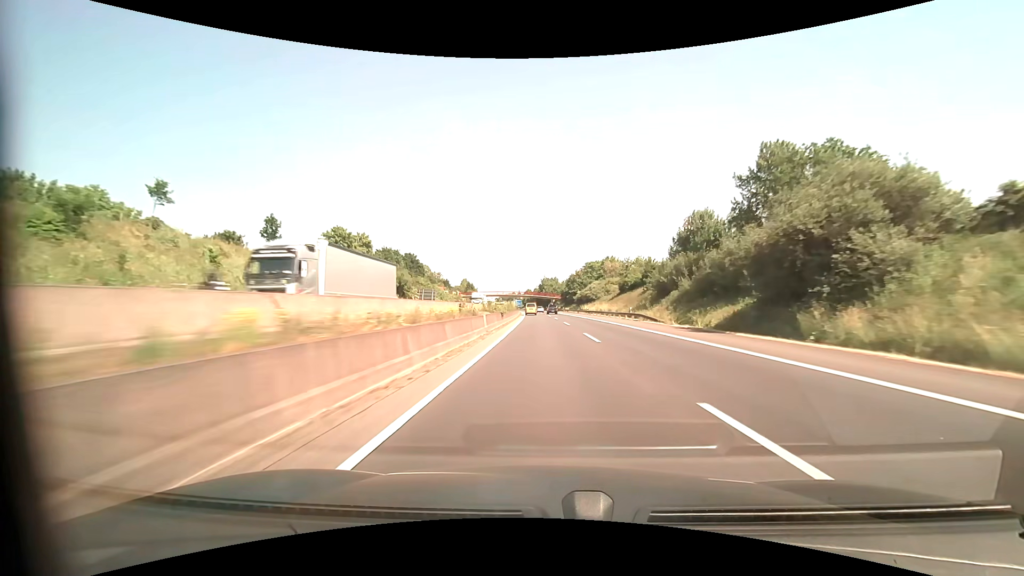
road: motorway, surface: asphalt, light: Day
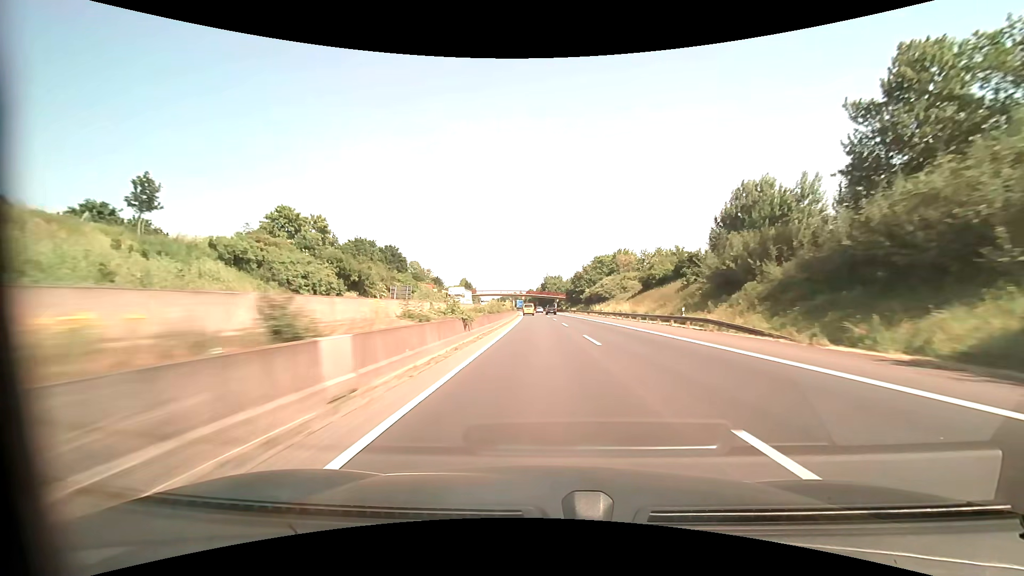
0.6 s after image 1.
(0.0, +19.5) m; 0°
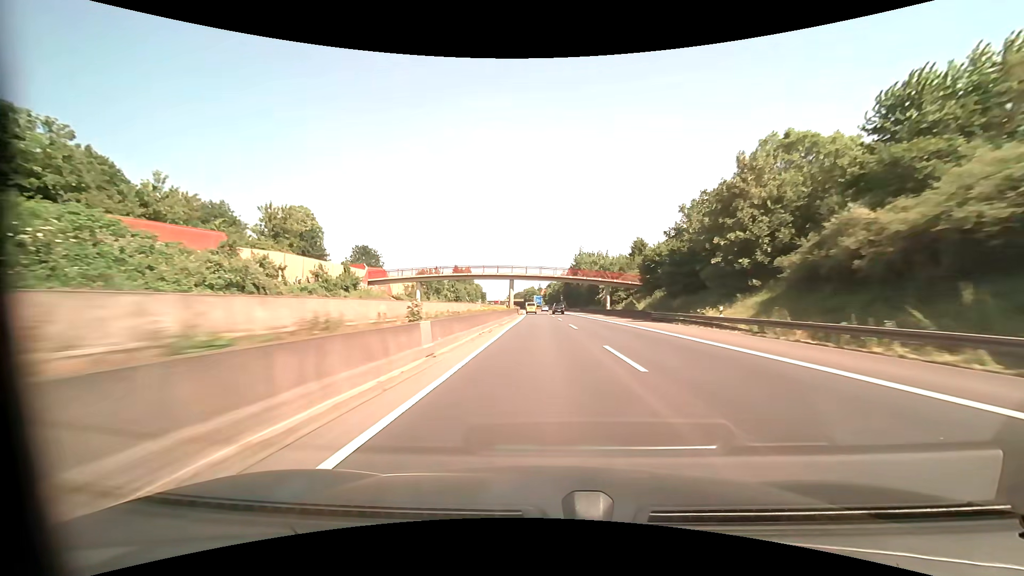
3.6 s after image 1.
(-2.6, +97.1) m; -3°
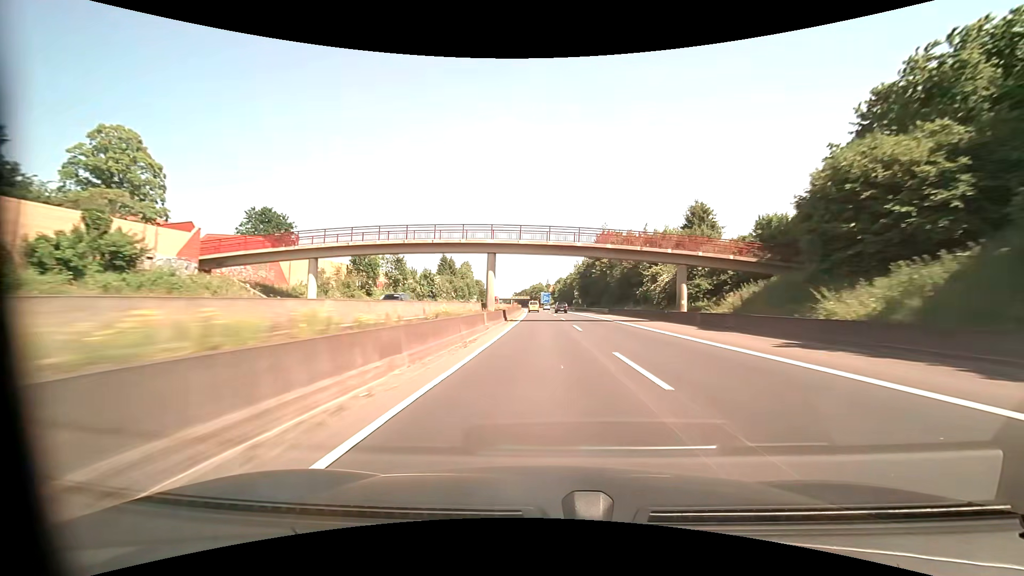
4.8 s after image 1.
(-0.3, +37.9) m; -1°
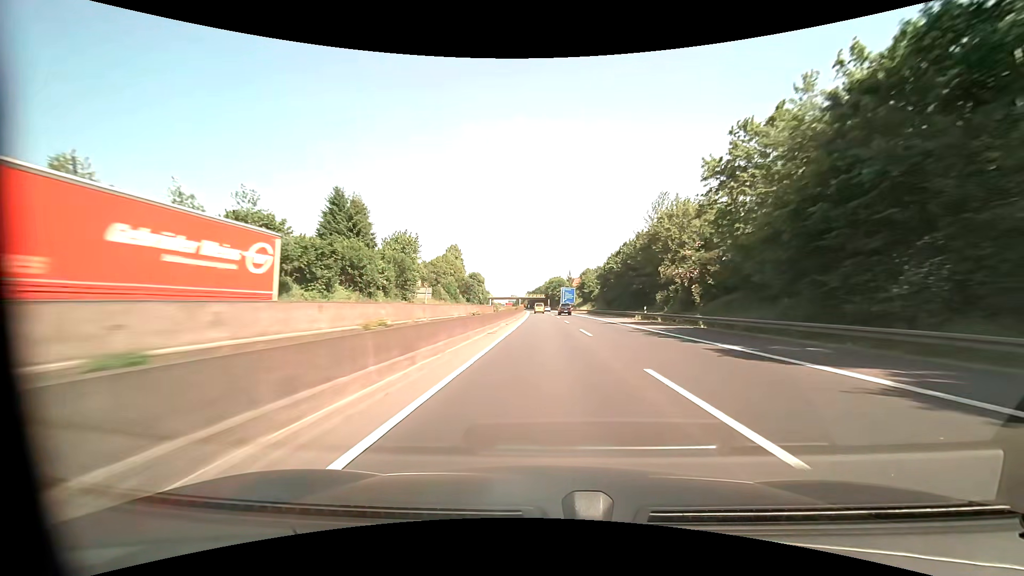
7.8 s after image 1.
(-1.5, +93.3) m; -2°
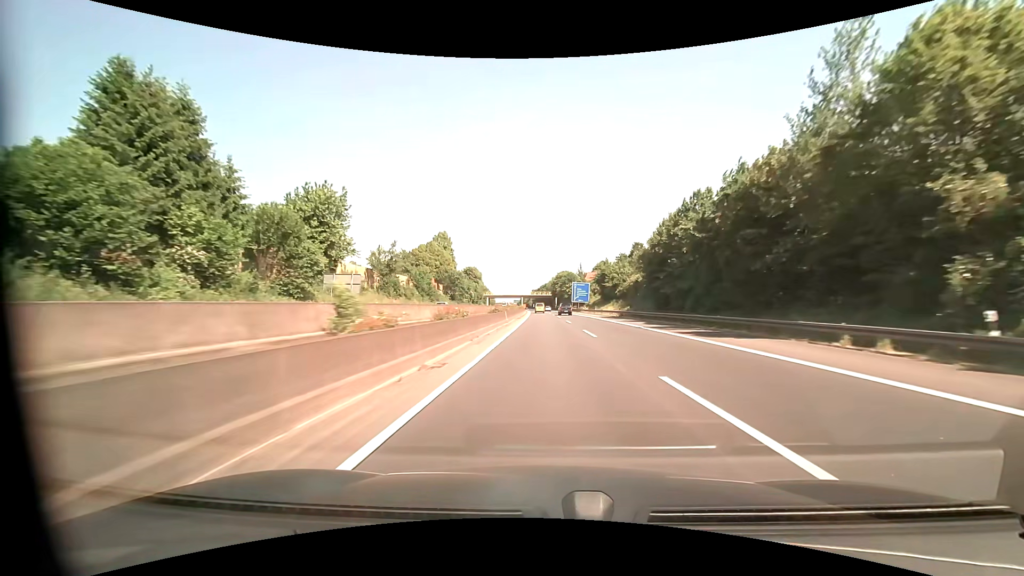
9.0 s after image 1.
(-0.2, +37.0) m; -1°
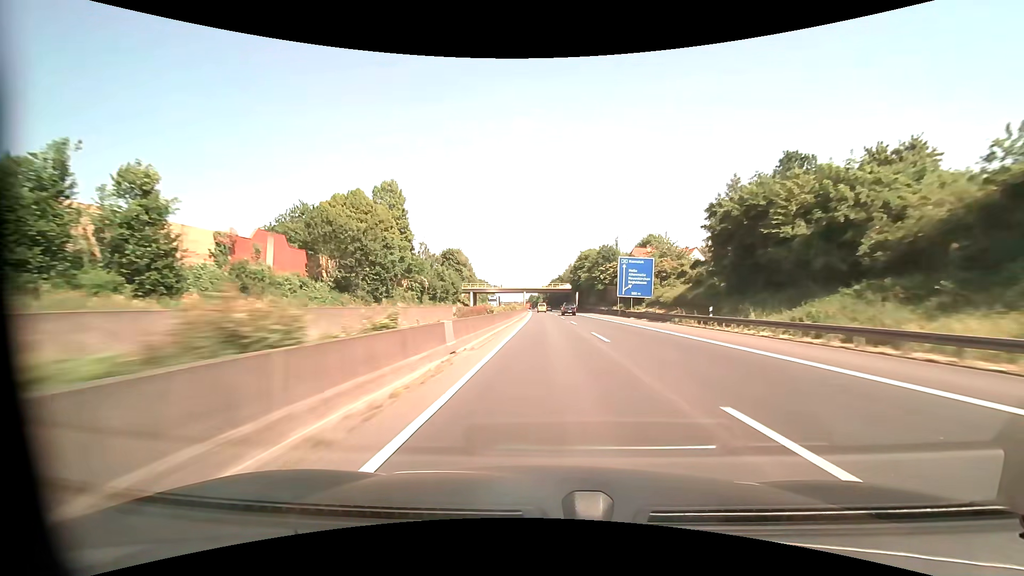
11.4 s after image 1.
(-1.0, +74.7) m; -1°
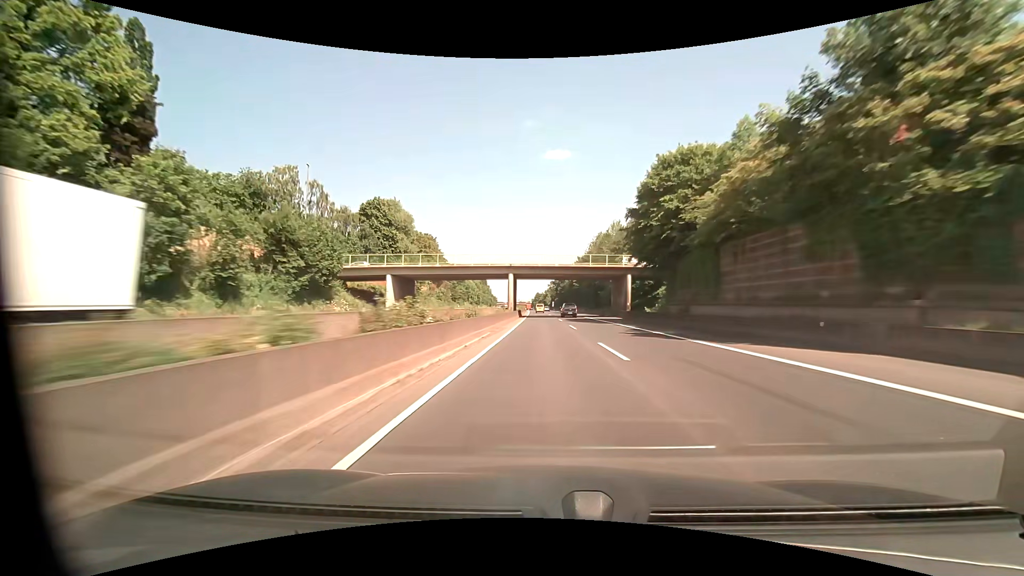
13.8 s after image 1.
(-0.4, +78.5) m; -1°
(0, +10) (0, +20) (0, +30) (0, +40) (0, +50) (-1, +60) (-1, +70) (-1, +80) (-1, +90) (-1, +100) m
